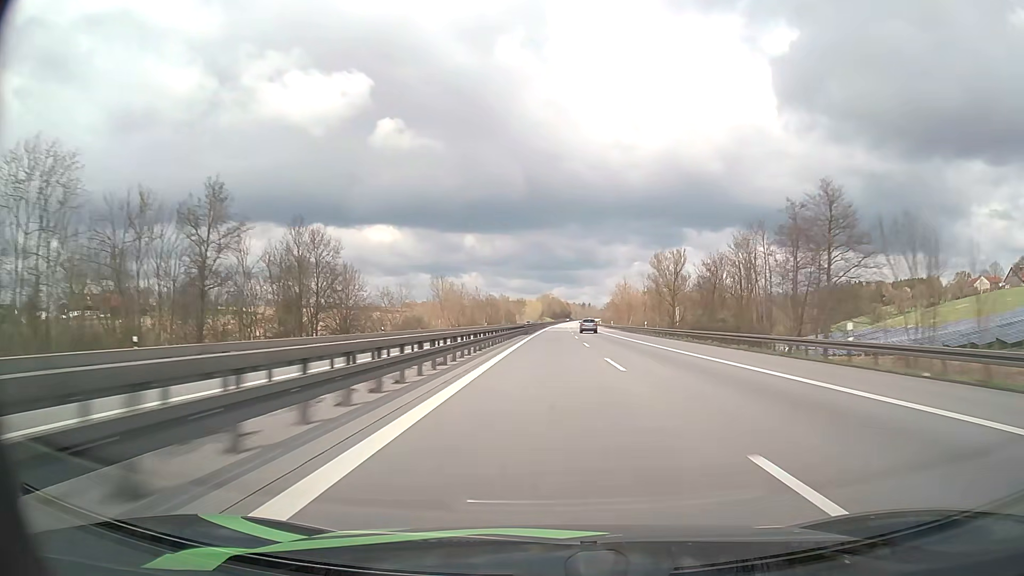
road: motorway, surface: asphalt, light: Day
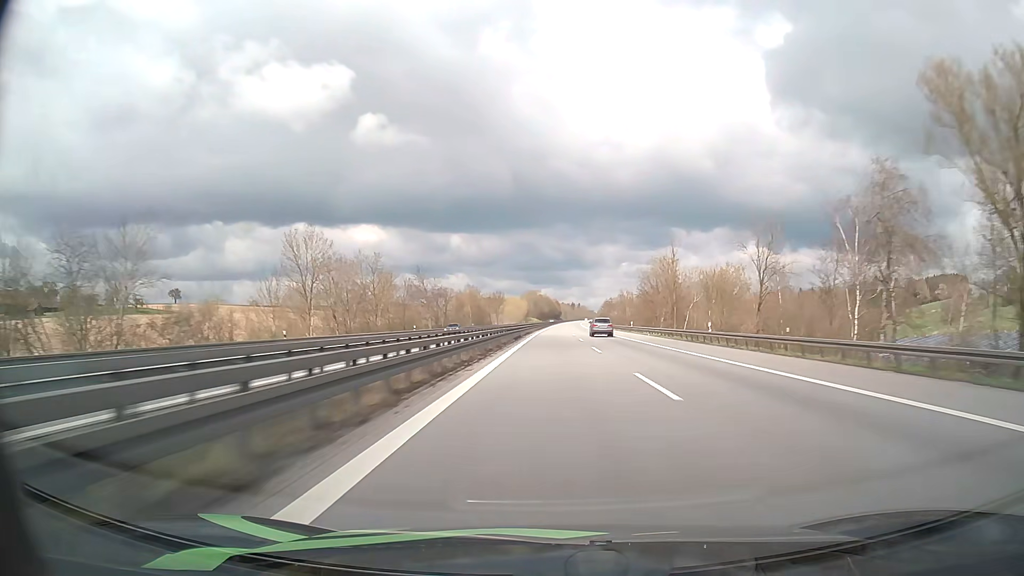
(+0.6, +79.5) m; +1°
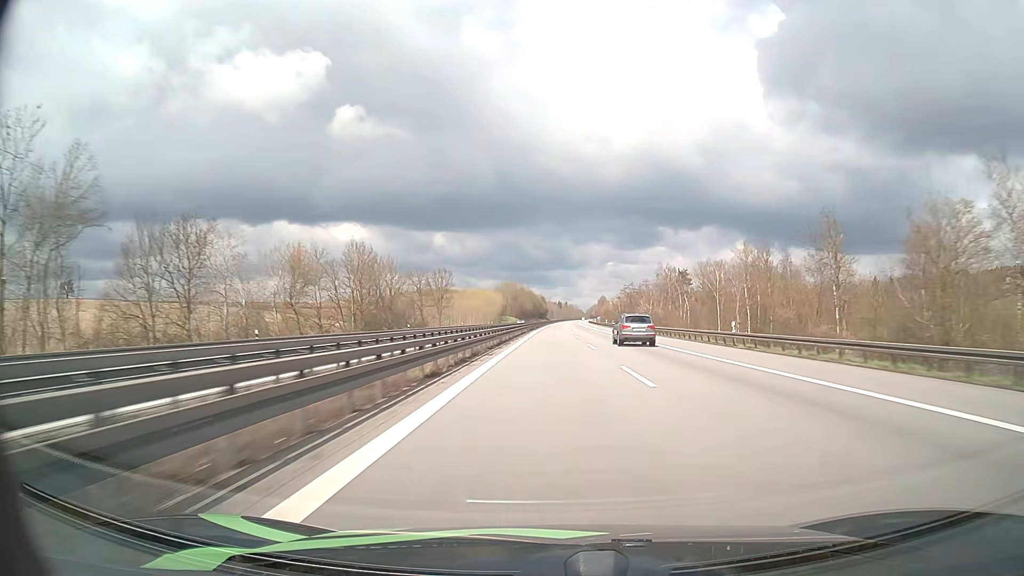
(+1.2, +106.4) m; +1°
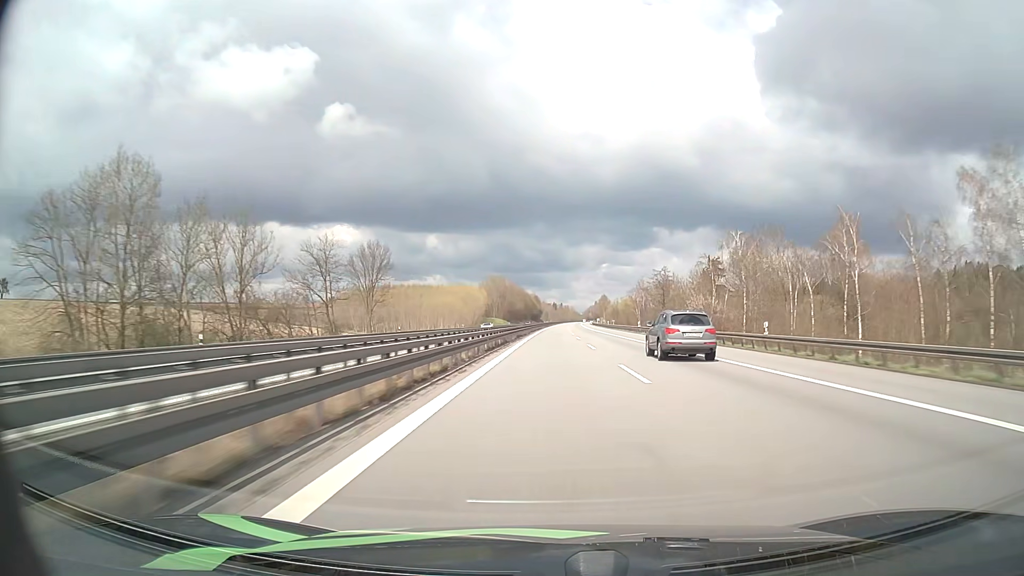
(+0.3, +53.5) m; 0°
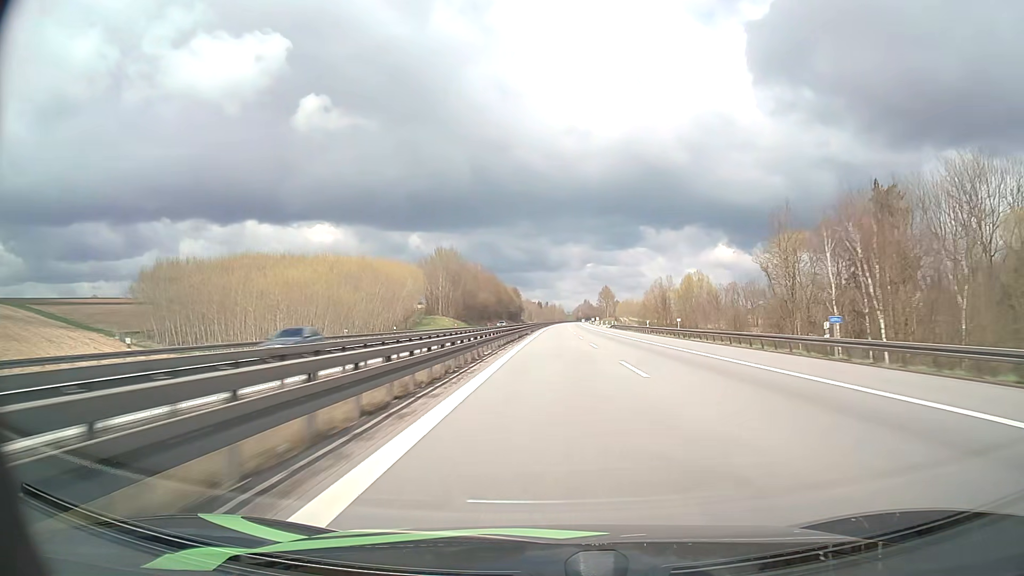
(+0.9, +107.2) m; +1°
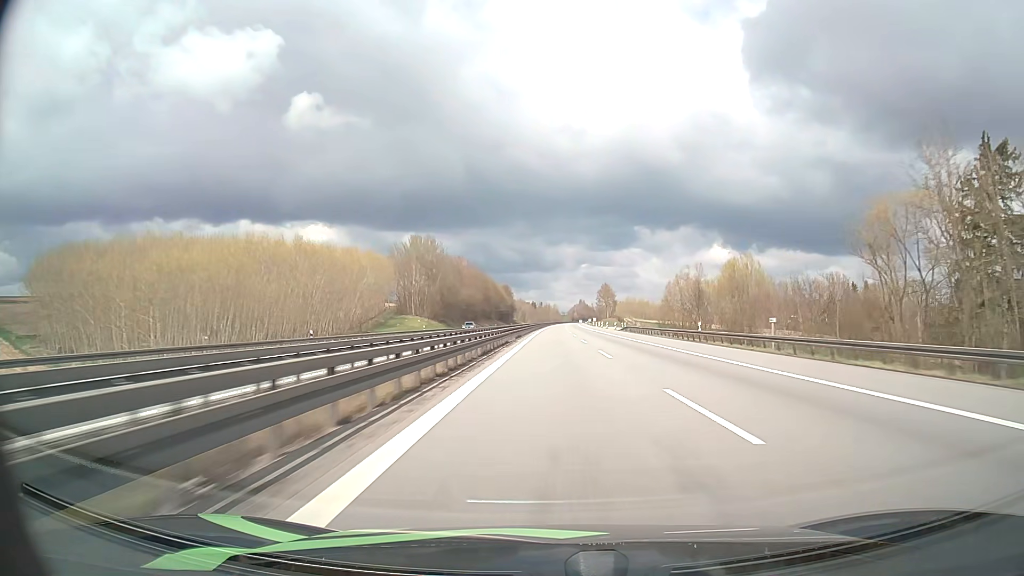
(+0.1, +26.9) m; +1°
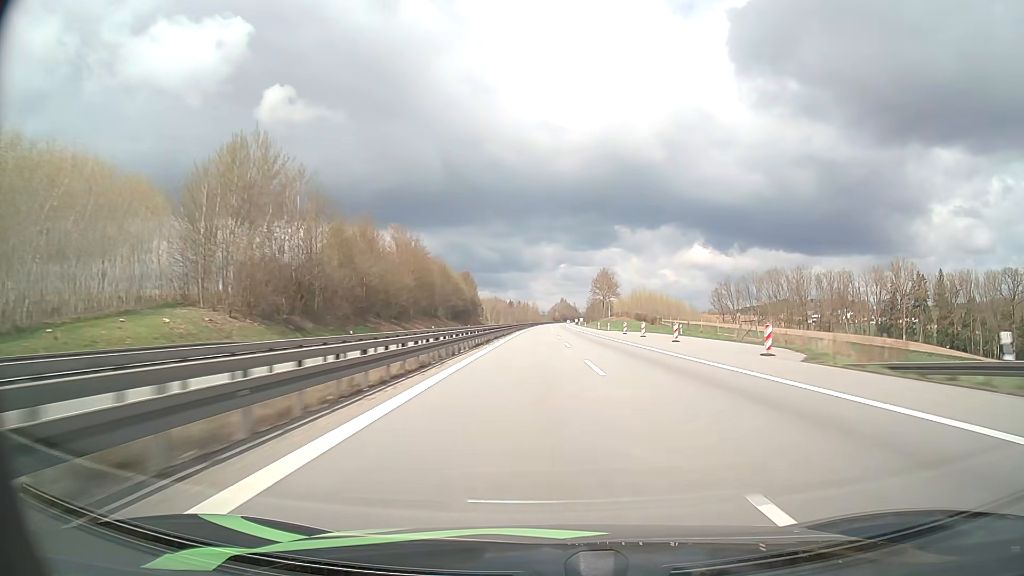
(+1.1, +81.1) m; +2°
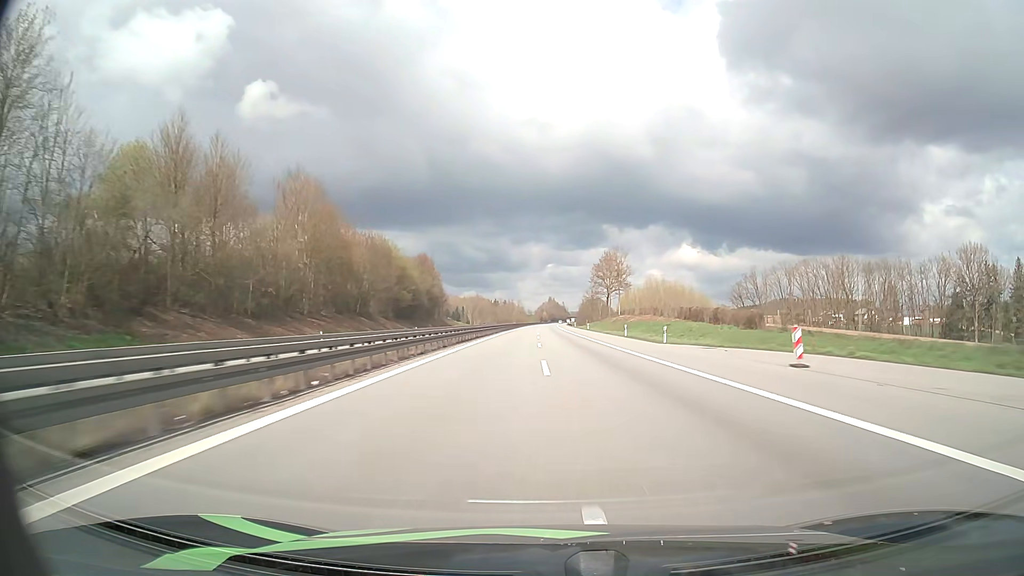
(+0.6, +54.2) m; +1°
(0, +10) (0, +20) (0, +30) (0, +40) (0, +50) (0, +60) (0, +70) (0, +80) (0, +90) (0, +100) m
